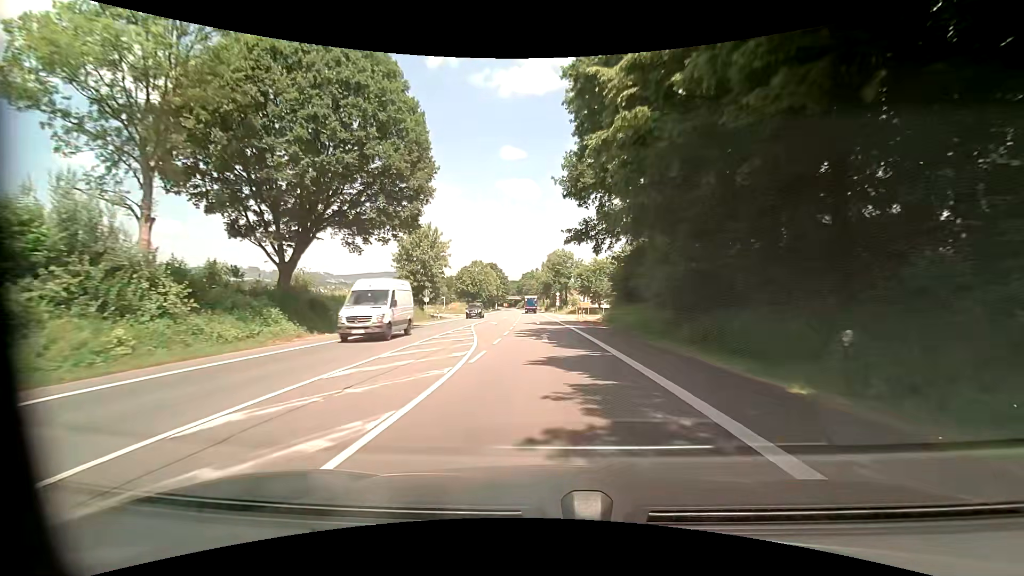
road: primary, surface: asphalt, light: Day
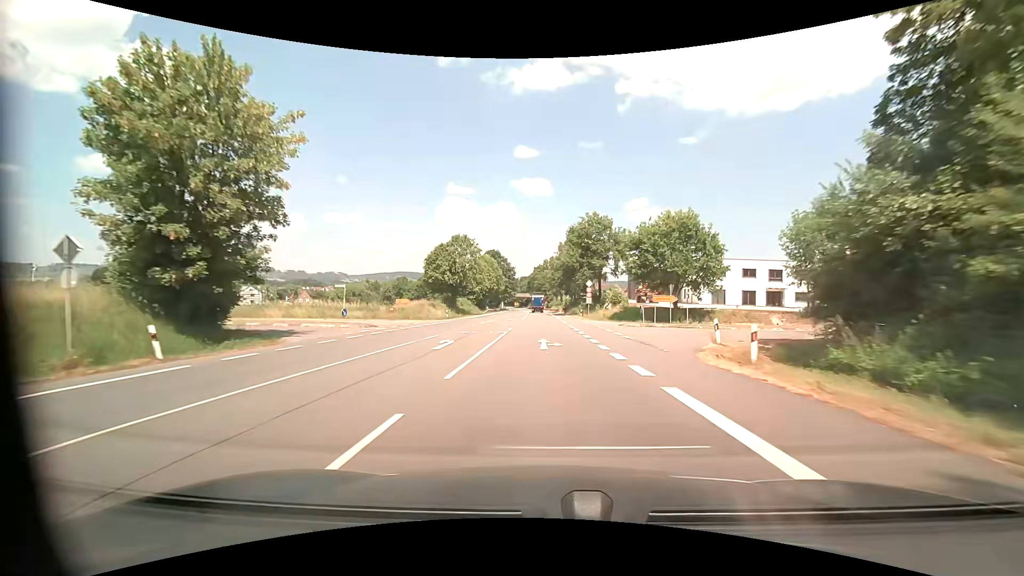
(-0.7, +45.0) m; -2°
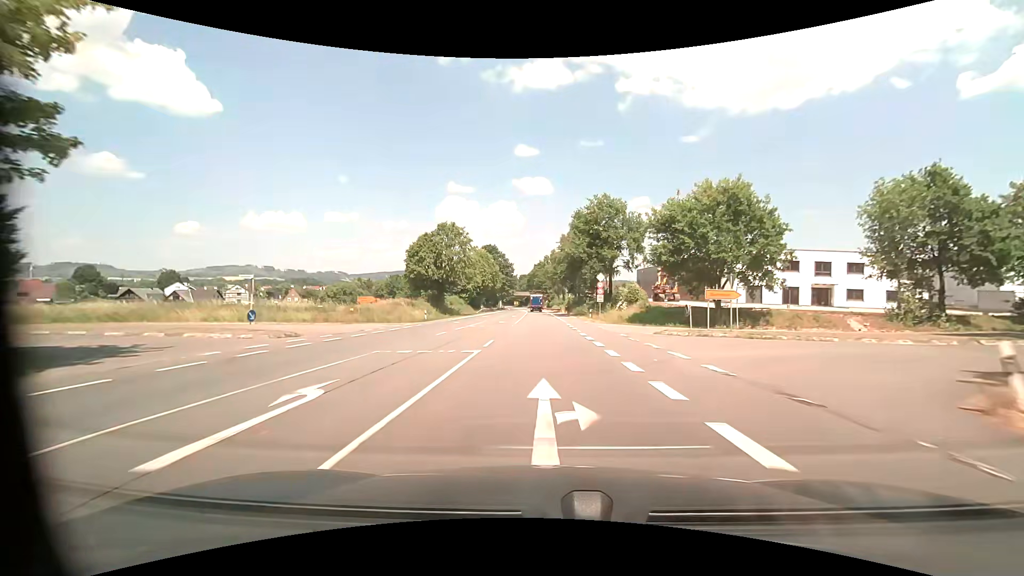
(0.0, +11.4) m; 0°
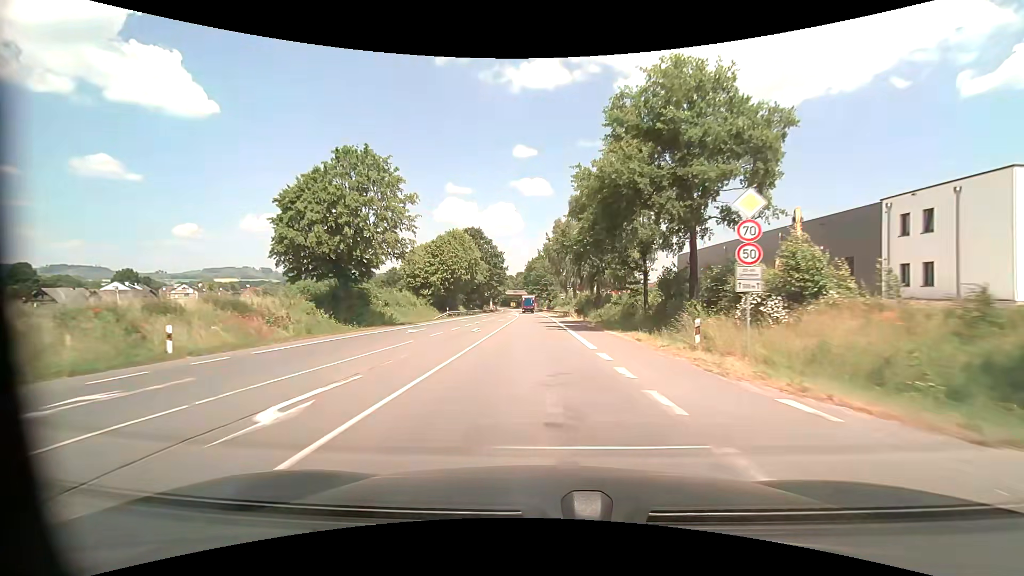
(-0.1, +34.7) m; 0°
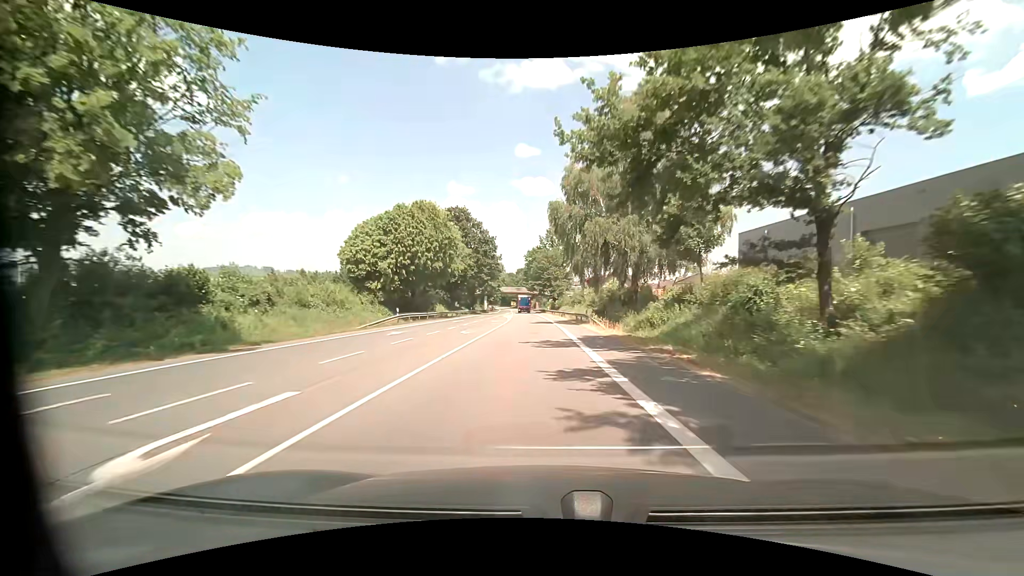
(0.0, +23.4) m; 0°
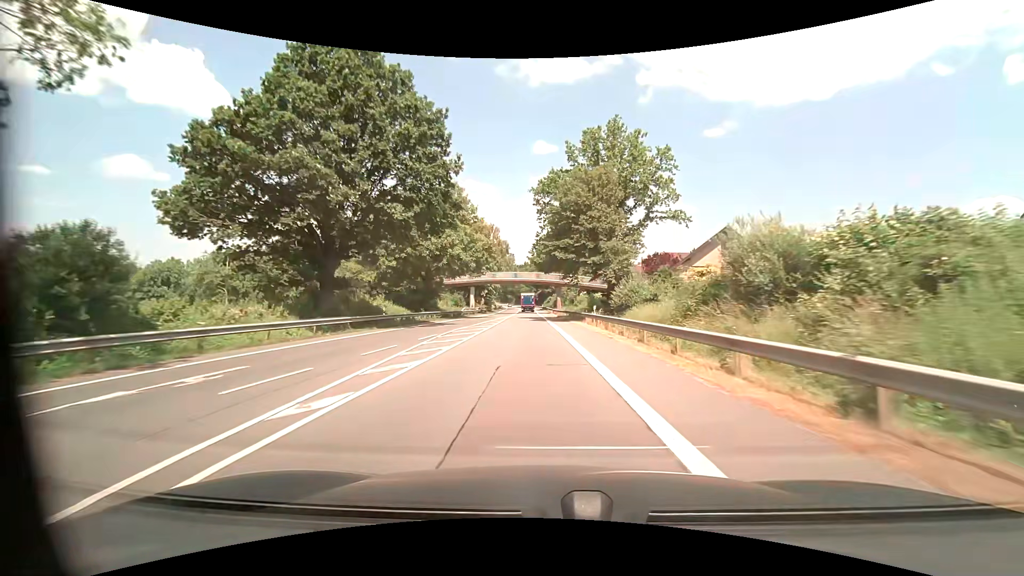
(-1.3, +58.4) m; -2°
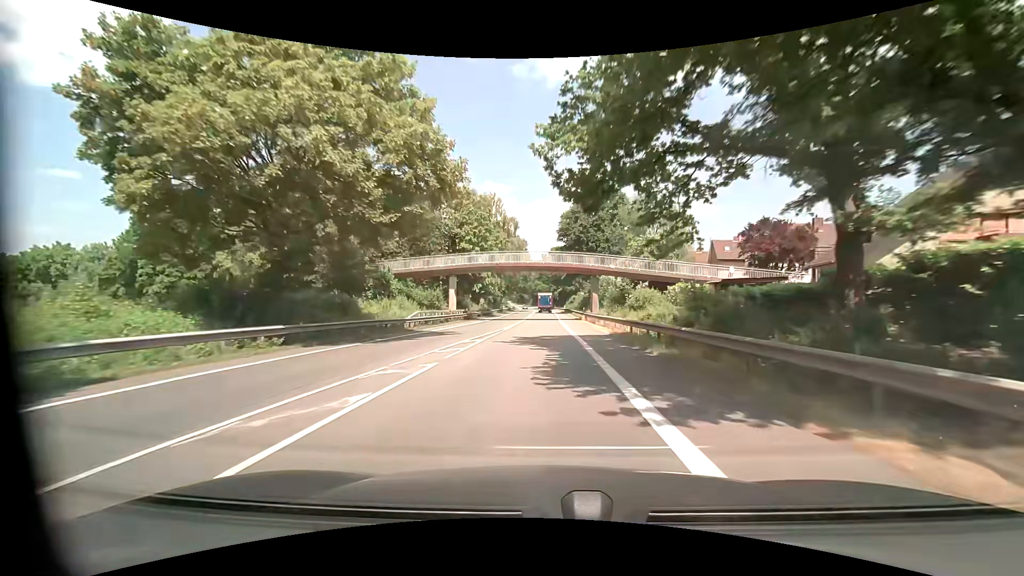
(-0.5, +33.4) m; -2°
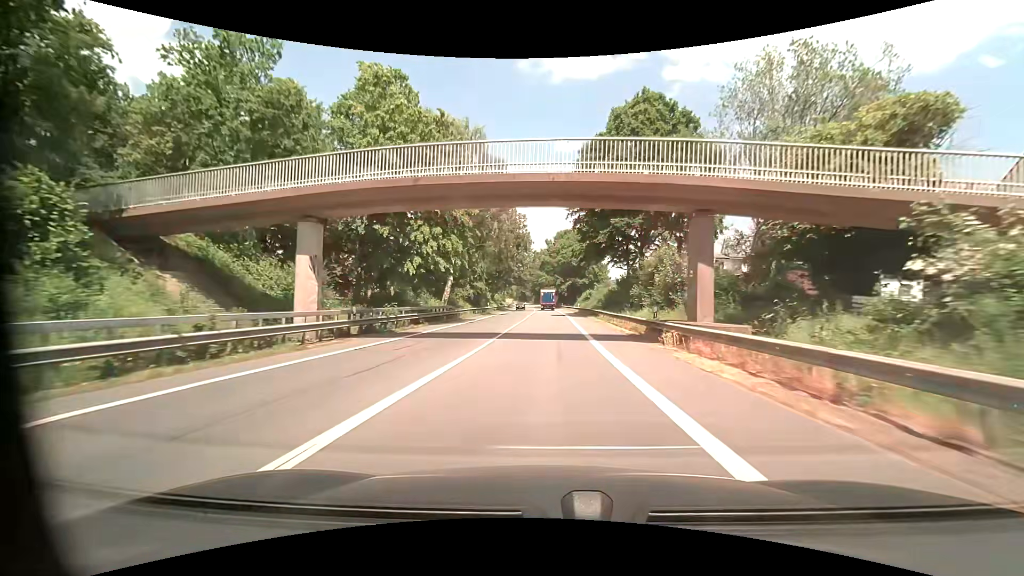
(-0.4, +33.3) m; -1°
(0, +10) (0, +20) (0, +30) (0, +40) (0, +50) (0, +60) (0, +70) (0, +80) (0, +90) (0, +100) m
